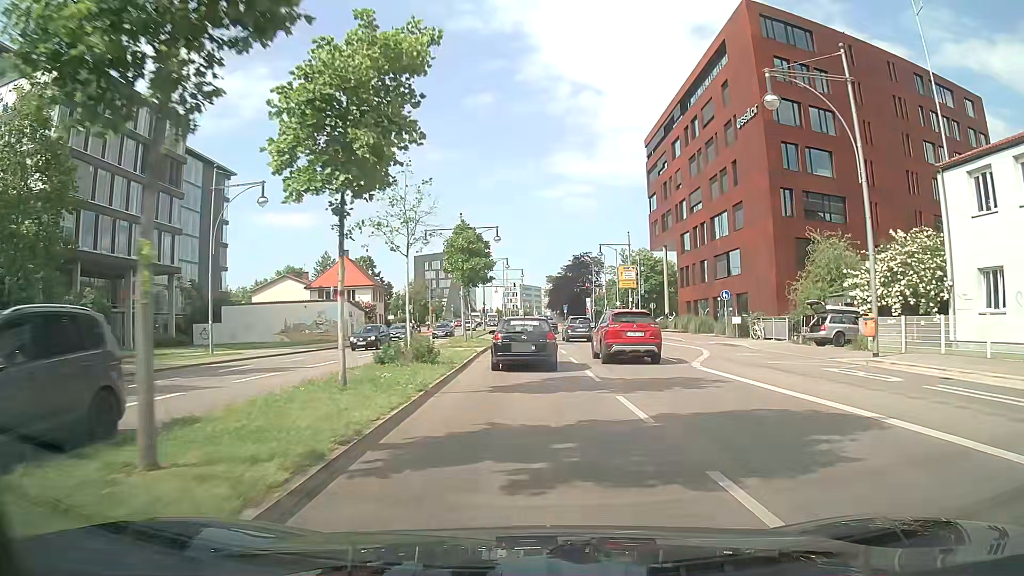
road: primary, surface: asphalt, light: Day
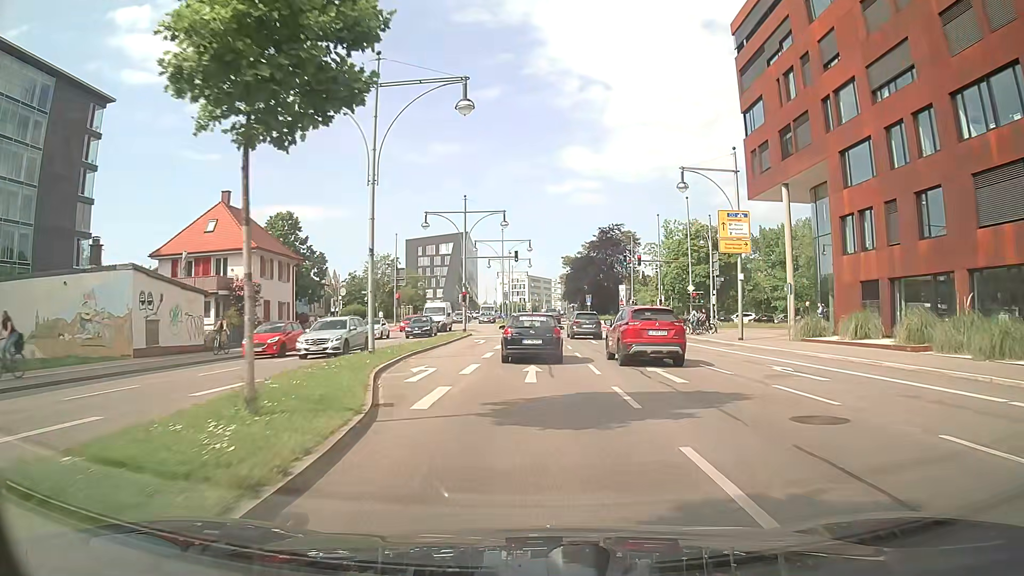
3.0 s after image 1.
(0.0, +35.2) m; 0°
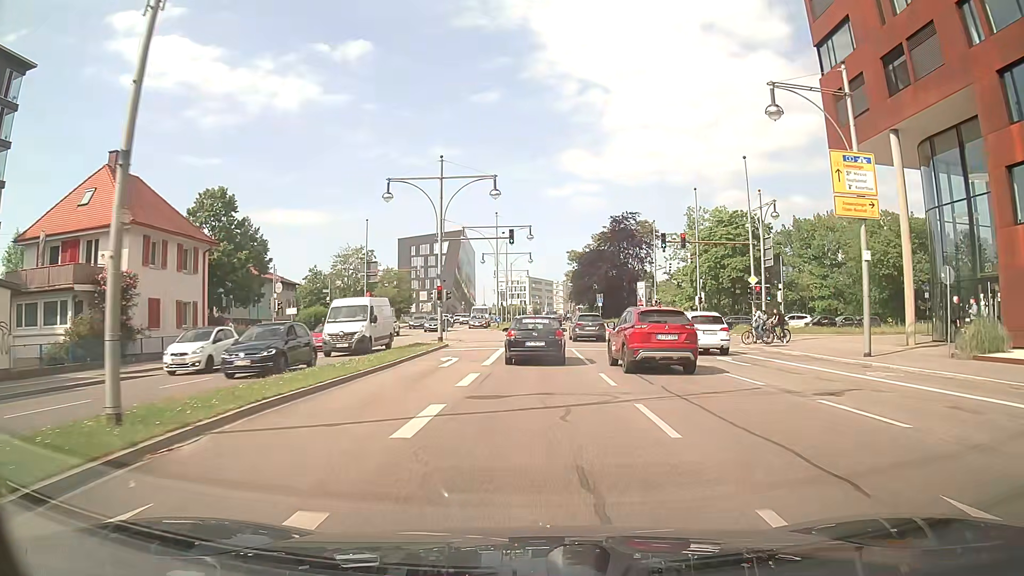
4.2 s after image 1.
(-0.1, +14.3) m; -2°
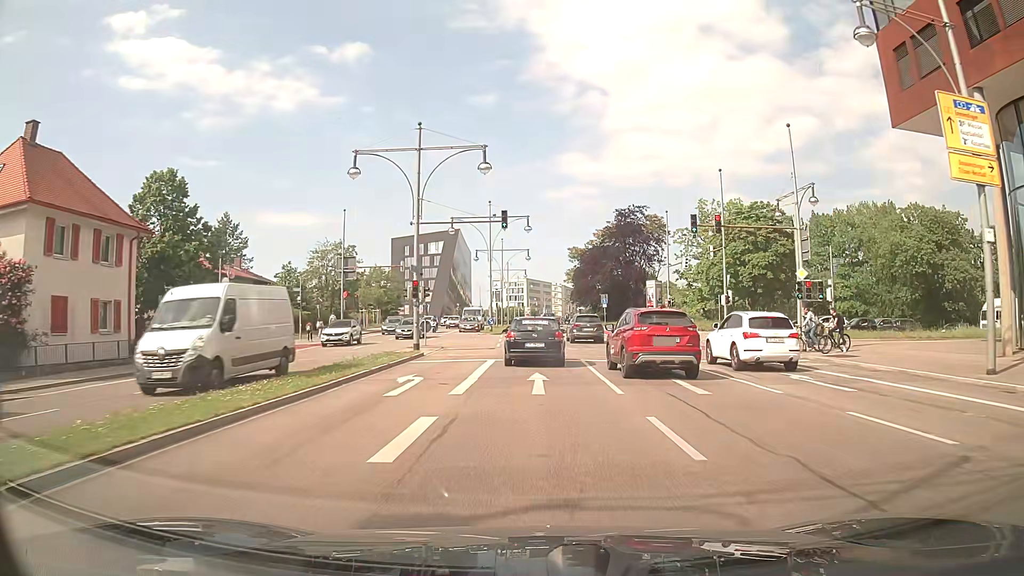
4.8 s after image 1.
(+0.1, +7.2) m; +1°
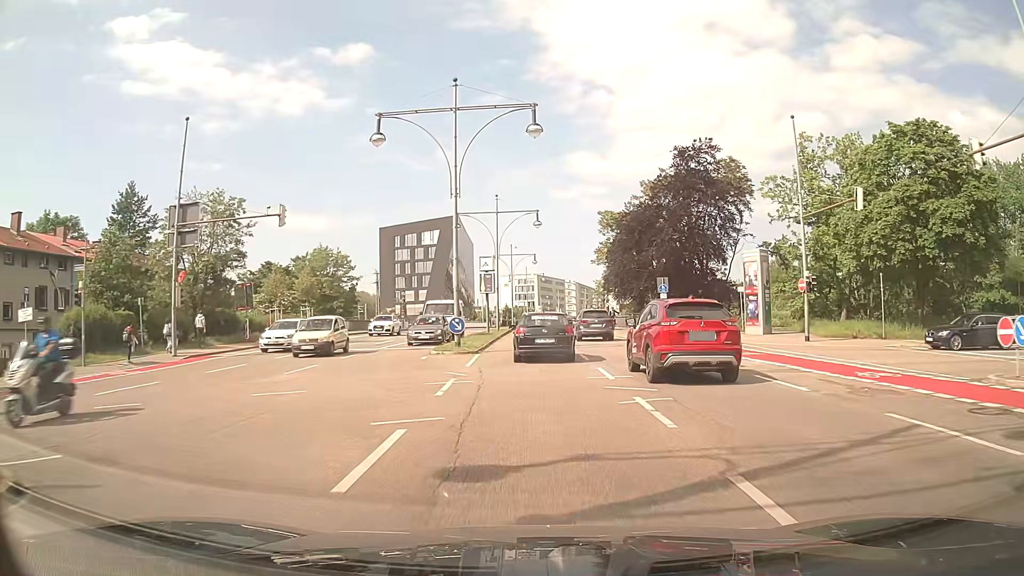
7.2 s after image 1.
(0.0, +28.6) m; -1°
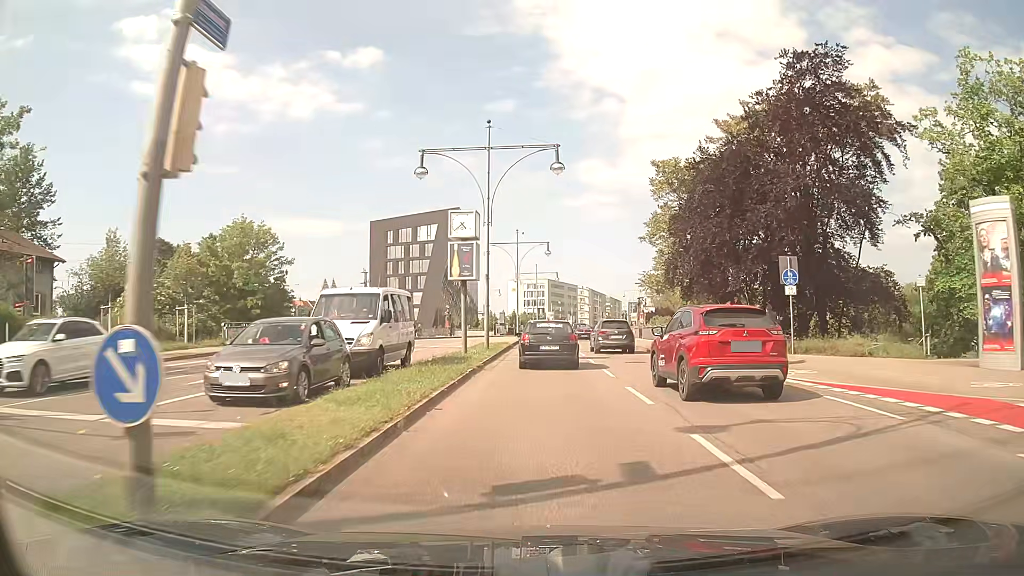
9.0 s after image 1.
(-0.1, +21.1) m; 0°
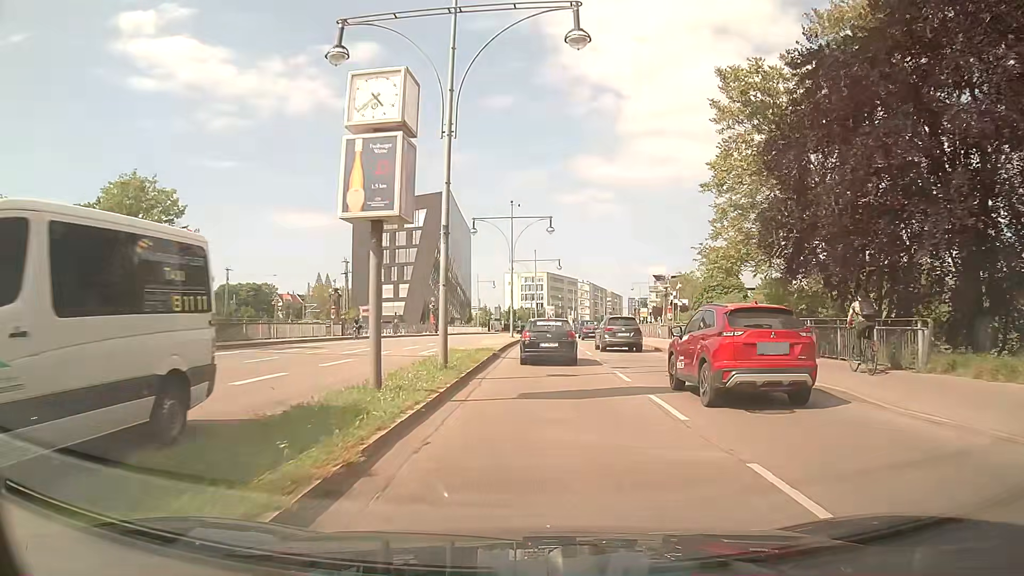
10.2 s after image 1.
(-0.1, +13.8) m; 0°
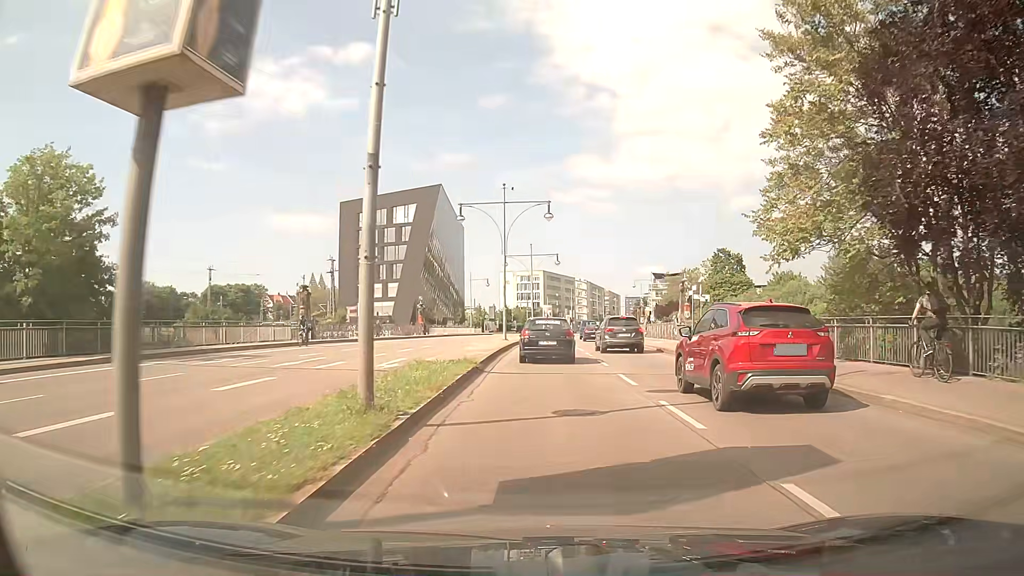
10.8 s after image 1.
(0.0, +6.9) m; 0°
